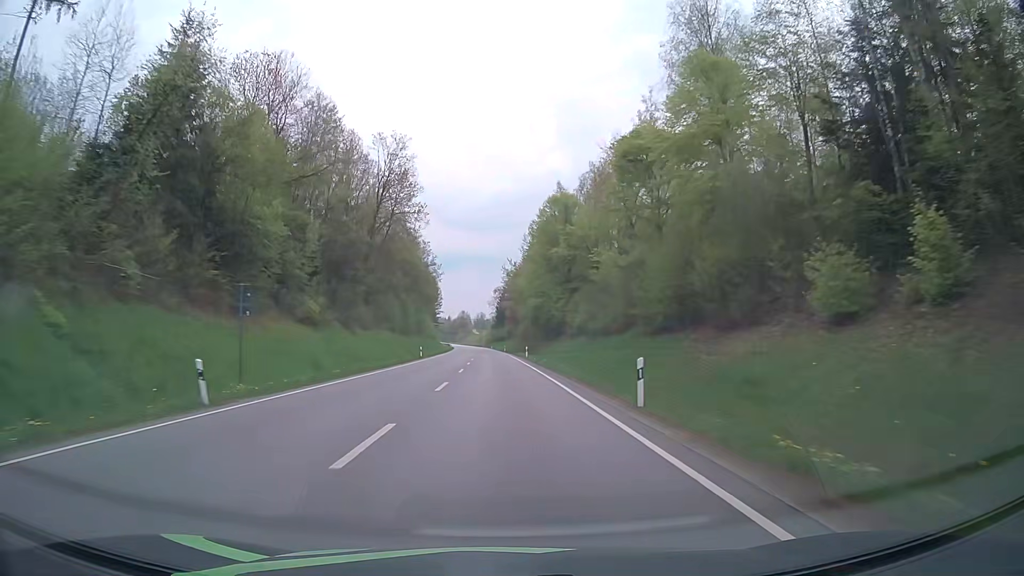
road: primary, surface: asphalt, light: Day
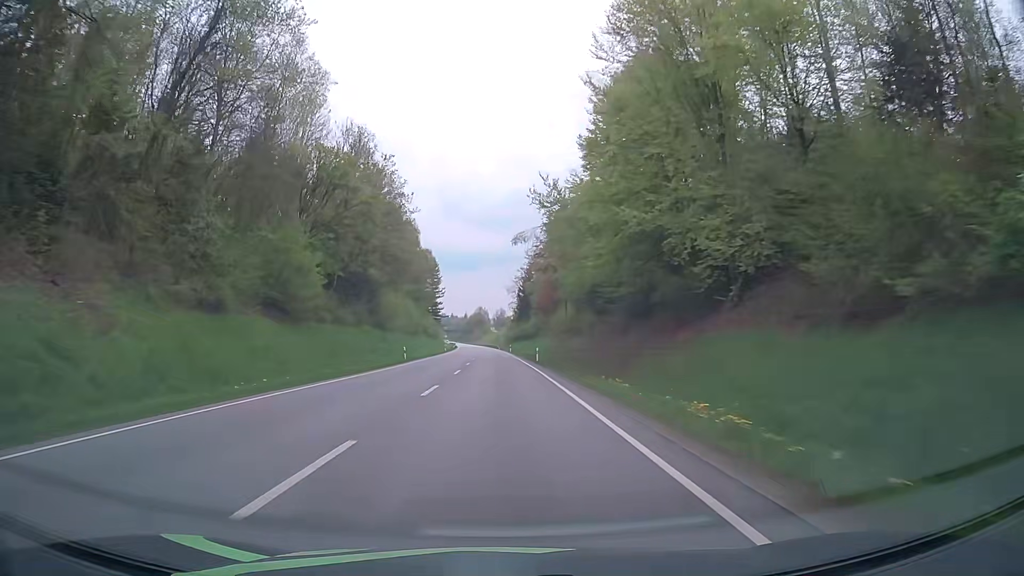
(-1.0, +62.2) m; -2°
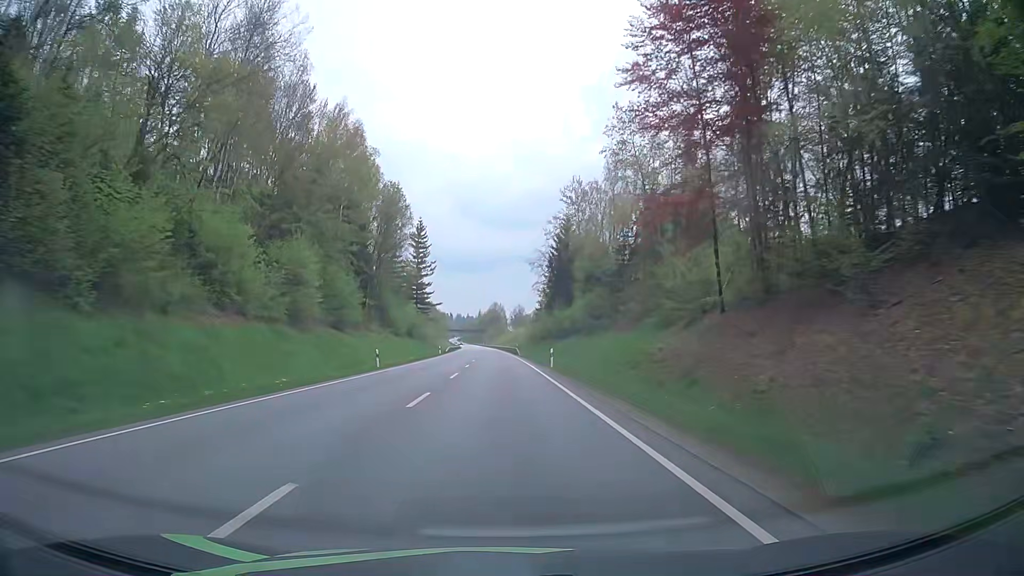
(-0.8, +62.7) m; -2°
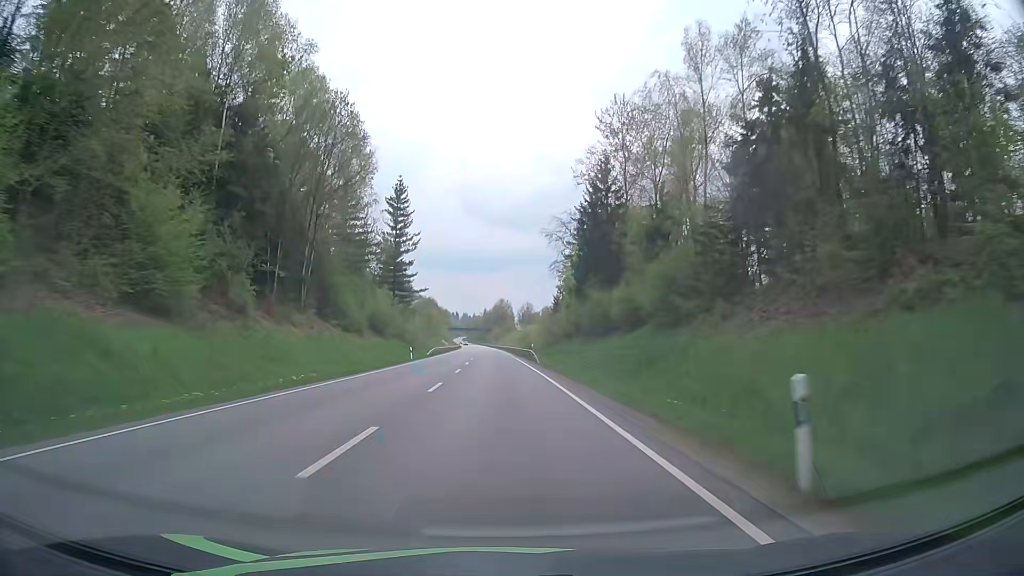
(-0.1, +31.5) m; -1°
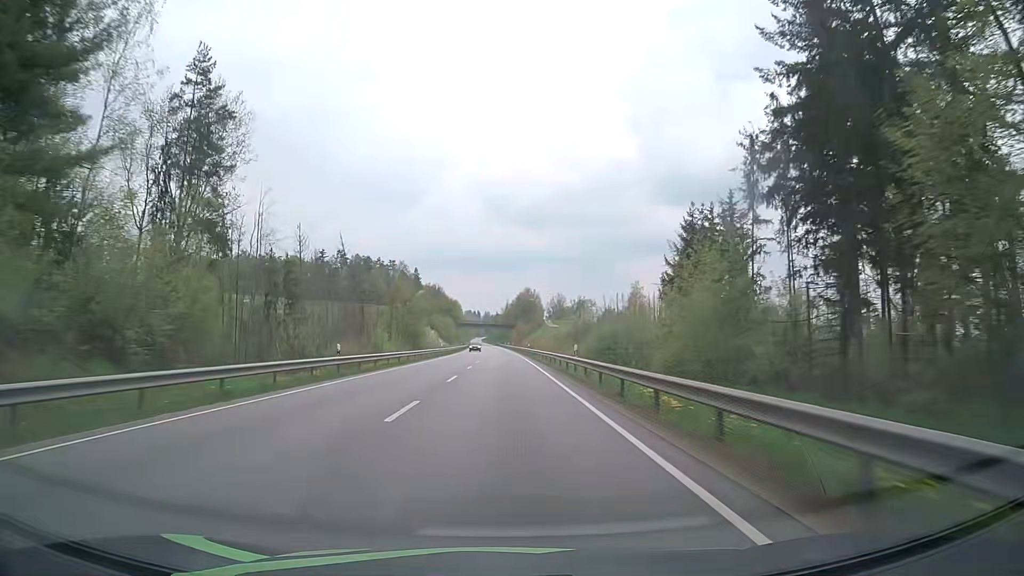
(-1.2, +79.0) m; -2°
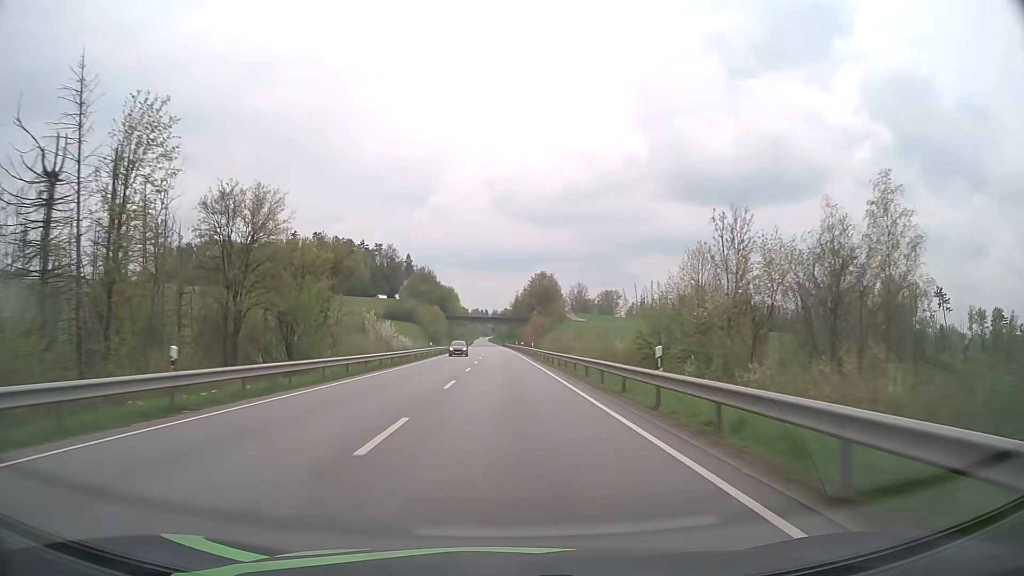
(-0.4, +63.4) m; -1°
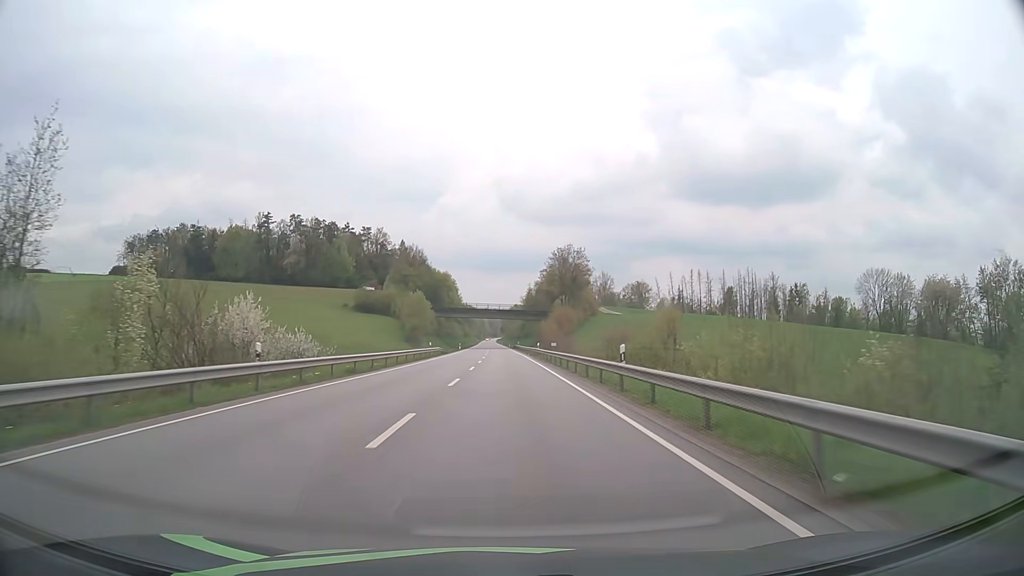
(-0.3, +47.5) m; -1°
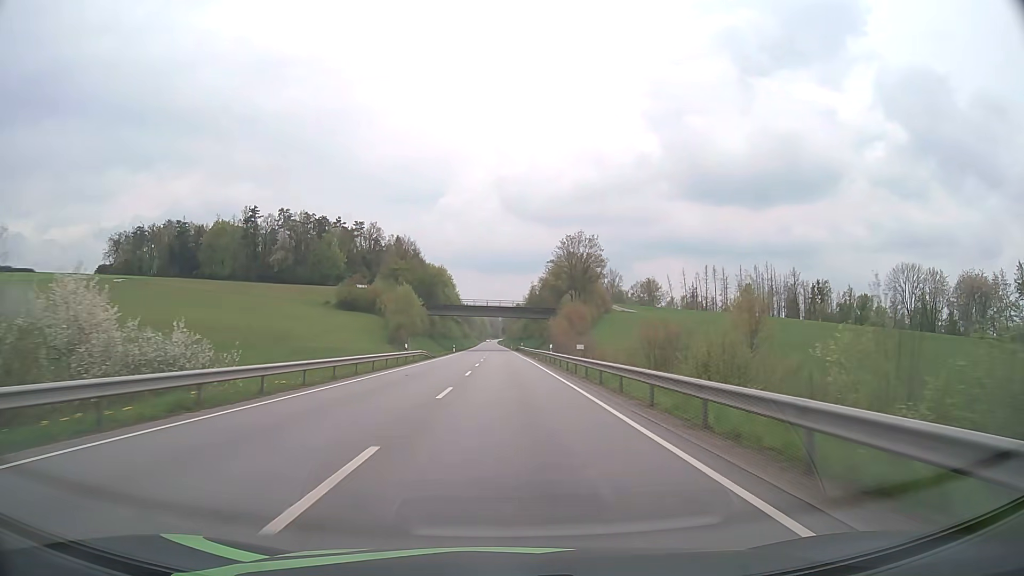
(0.0, +15.8) m; 0°
(0, +10) (0, +20) (0, +30) (0, +40) (0, +50) (0, +60) (0, +70) (0, +80) (-1, +90) (-1, +100) m
